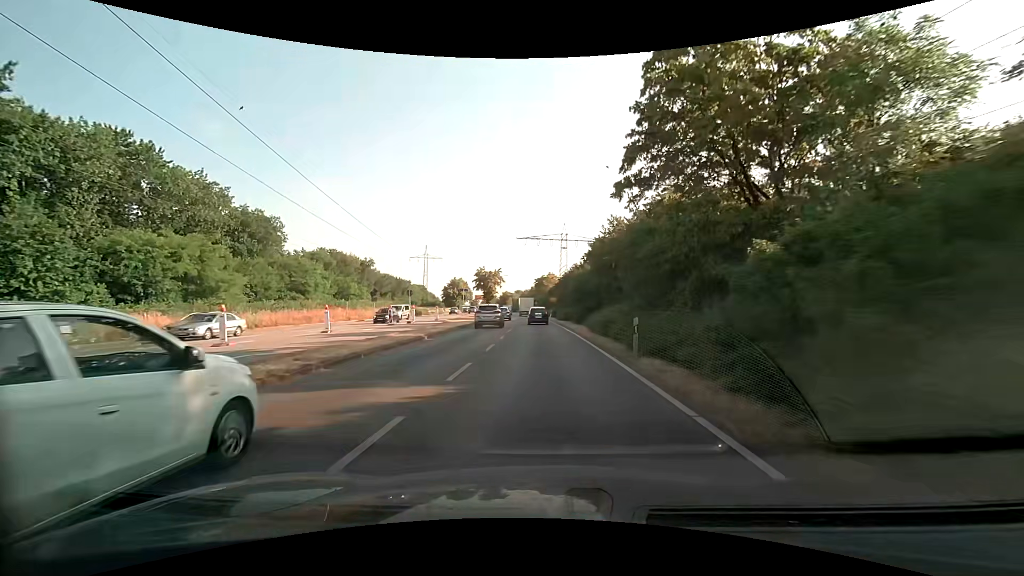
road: primary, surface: asphalt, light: Day
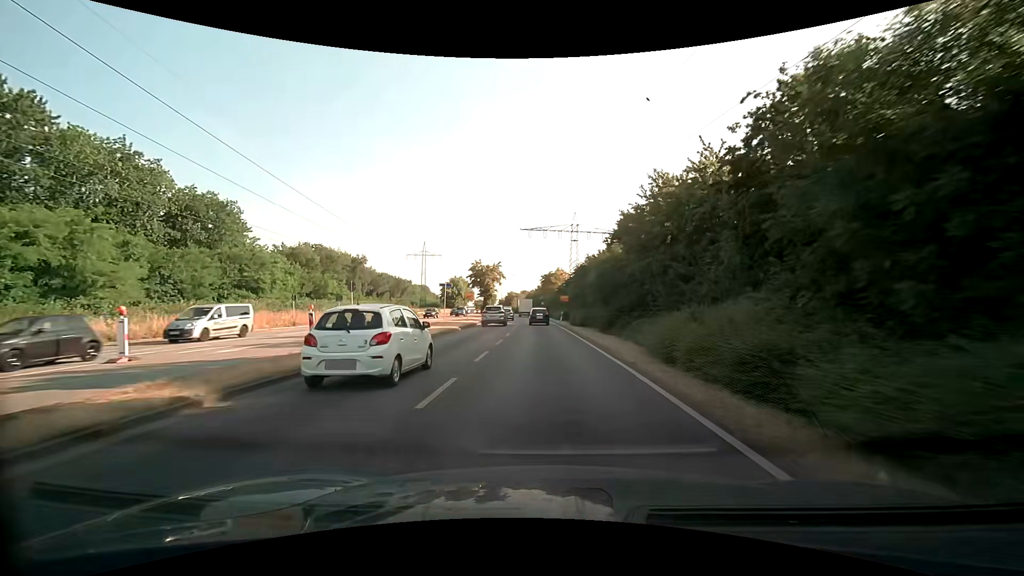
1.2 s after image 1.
(-0.1, +14.9) m; 0°
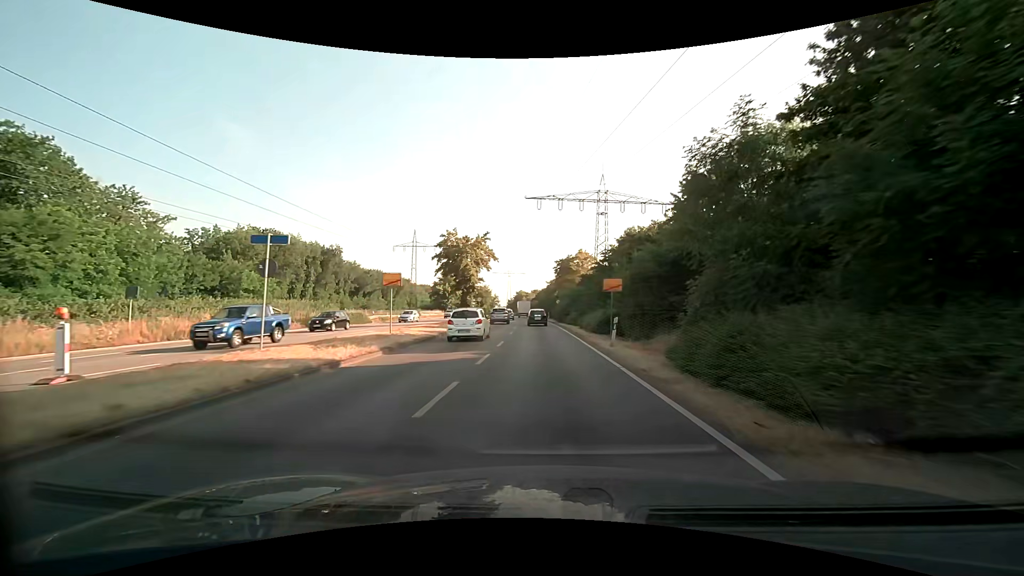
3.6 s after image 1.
(-0.5, +30.9) m; -2°
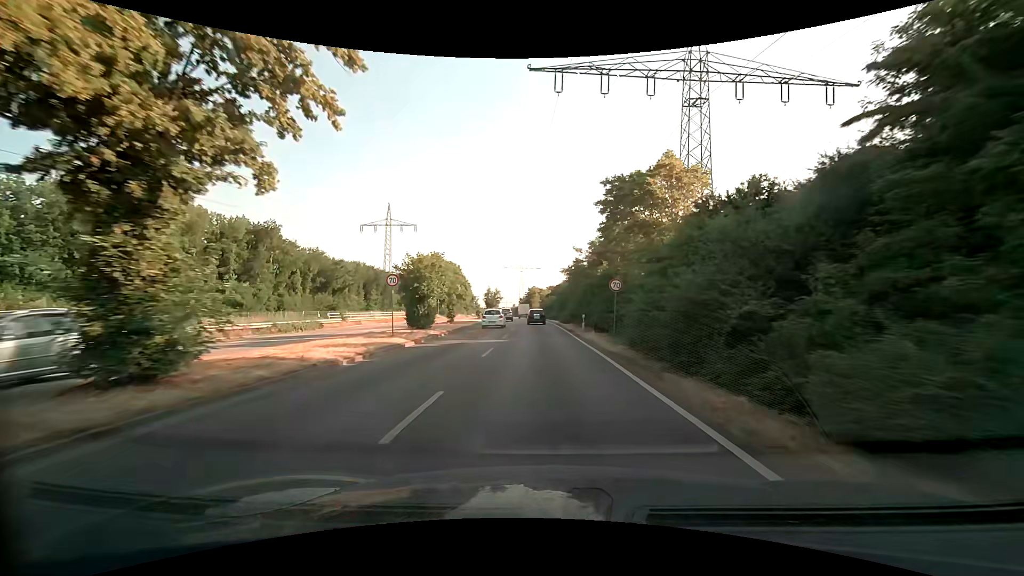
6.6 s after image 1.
(-0.8, +40.6) m; -2°
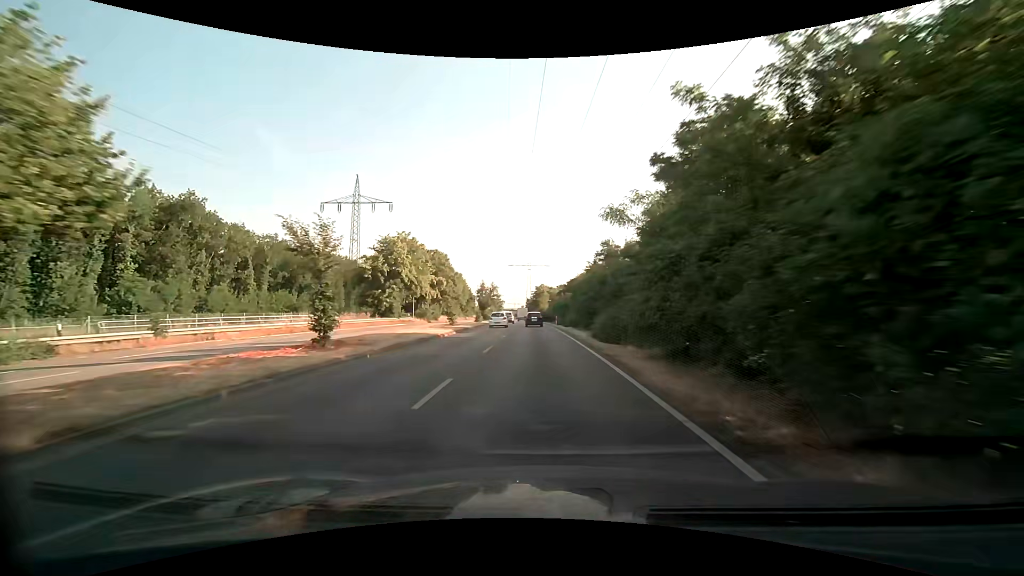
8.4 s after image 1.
(-0.3, +25.9) m; -1°
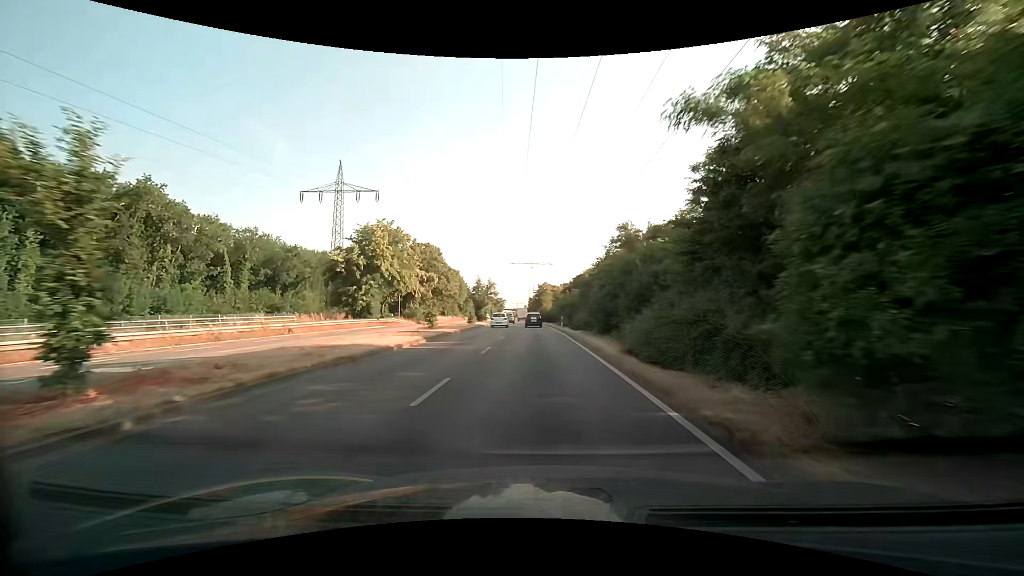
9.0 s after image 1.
(0.0, +9.0) m; 0°
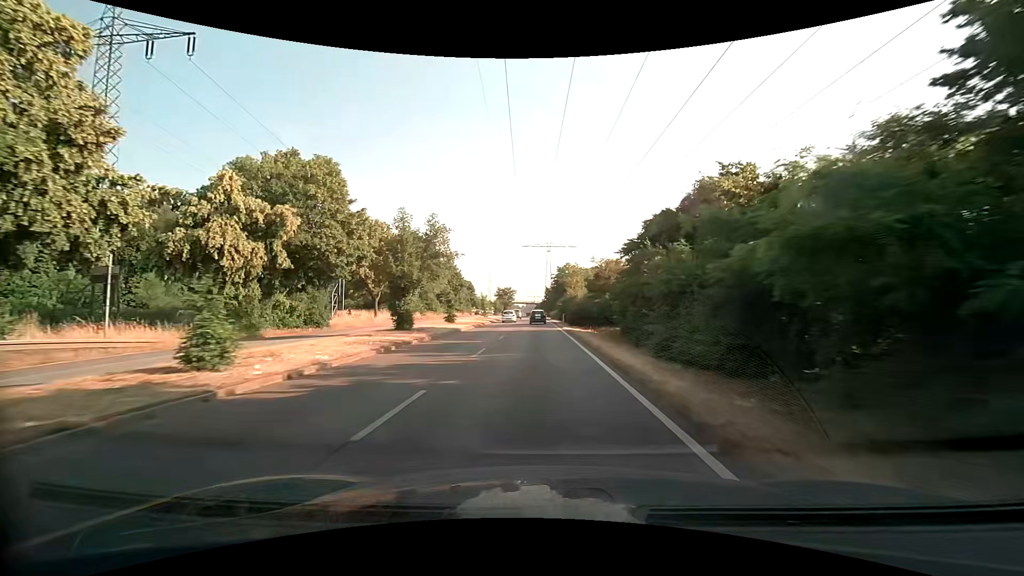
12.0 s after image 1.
(-1.2, +47.5) m; -2°
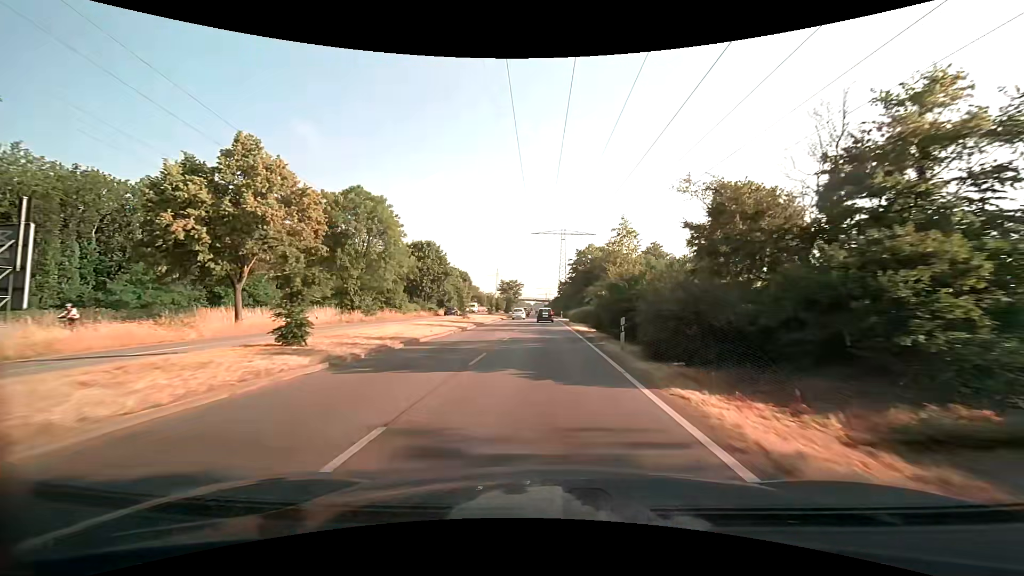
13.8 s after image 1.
(-0.4, +30.1) m; -1°
(0, +10) (0, +20) (0, +30) (0, +40) (0, +50) (0, +60) (0, +70) (-1, +80) (-1, +90) (-1, +100) m
